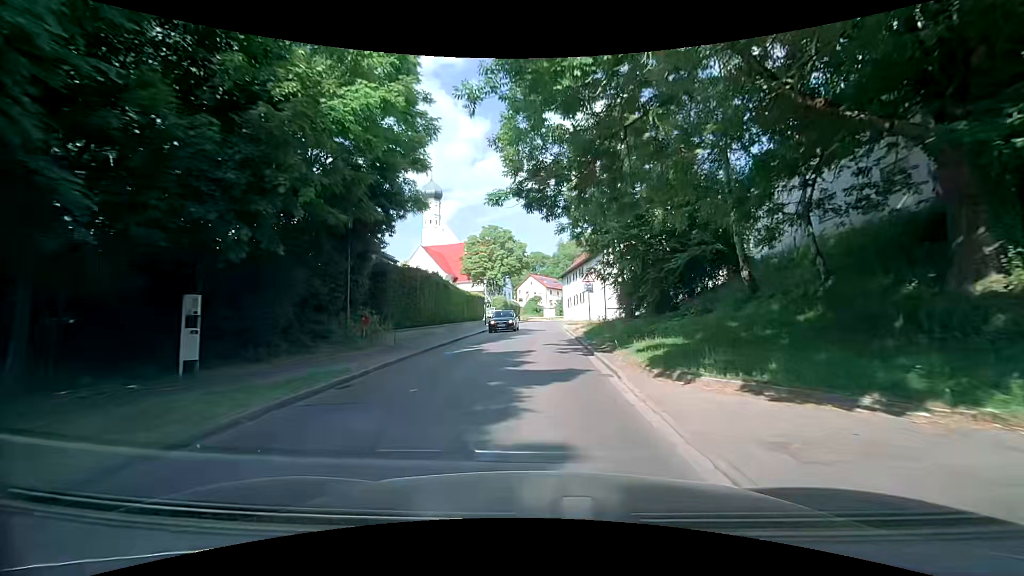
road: tertiary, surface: asphalt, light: Day
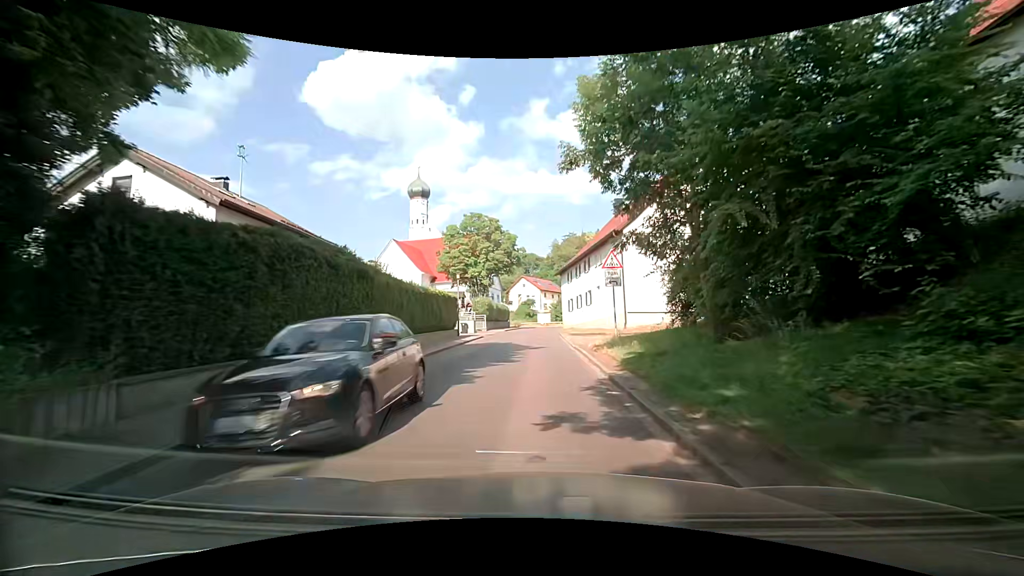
(+0.1, +12.8) m; 0°
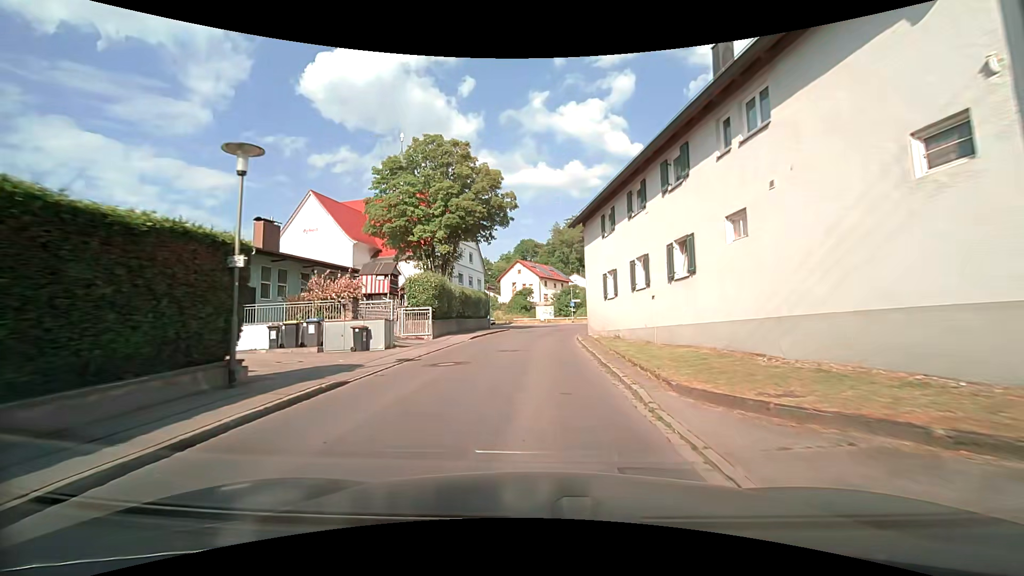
(+0.6, +25.6) m; +2°
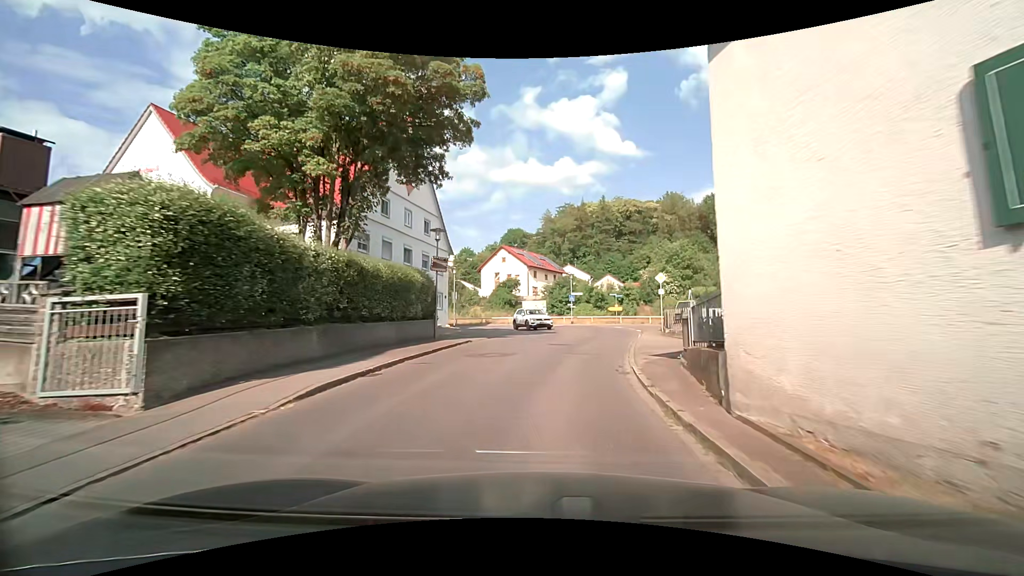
(-0.1, +18.1) m; 0°
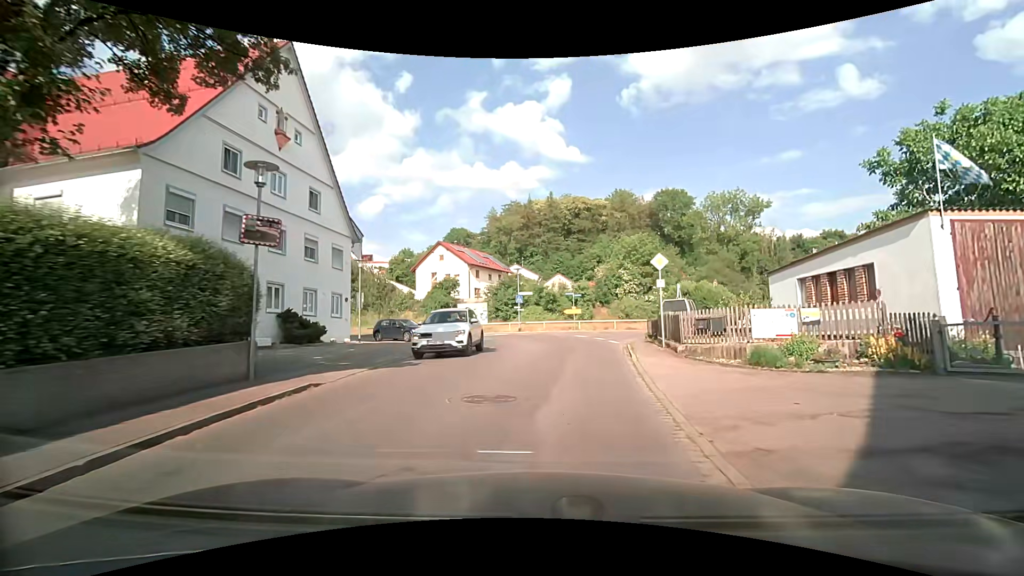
(+0.3, +10.4) m; +4°
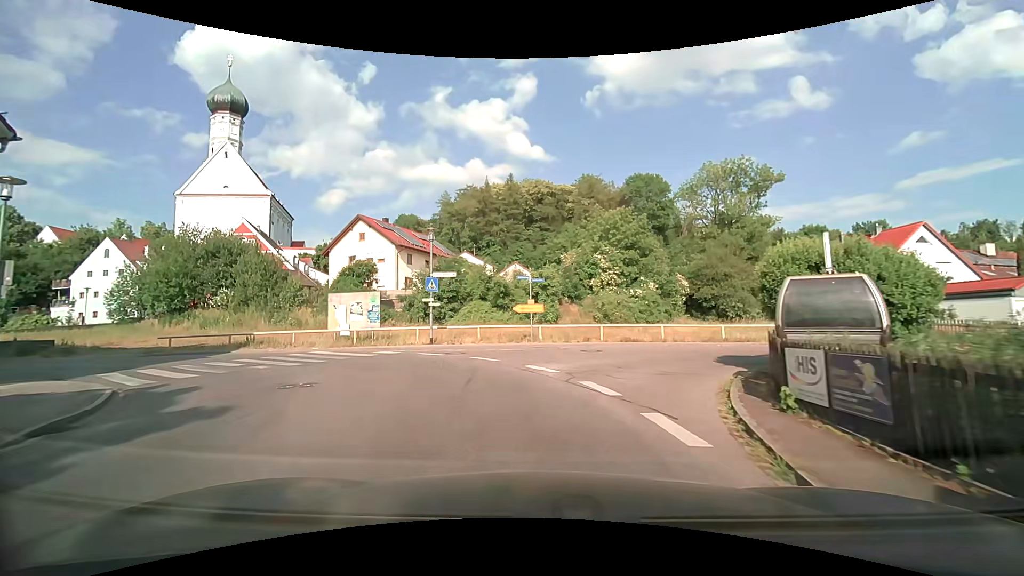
(+2.1, +17.5) m; +7°
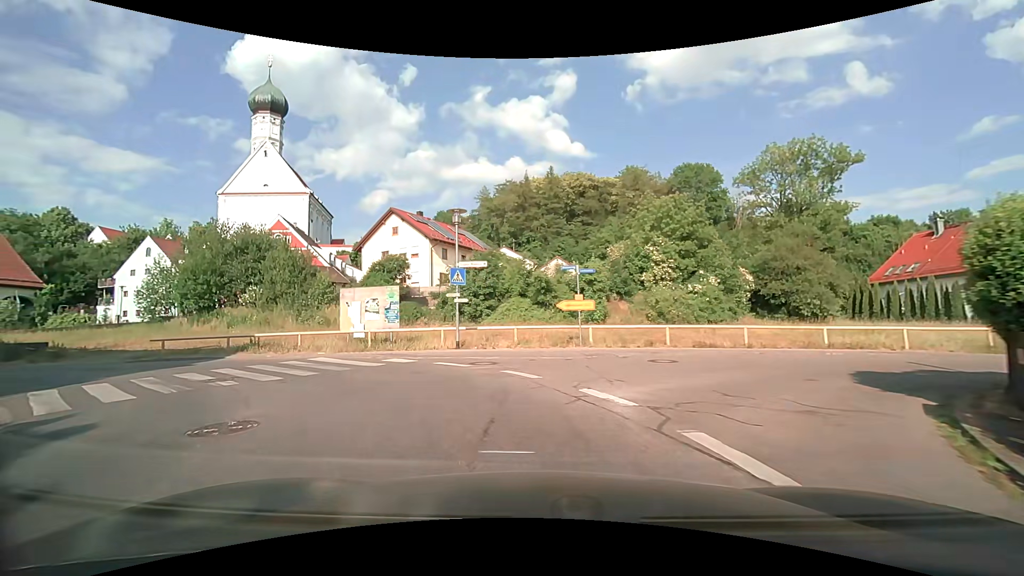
(-0.1, +4.0) m; -4°
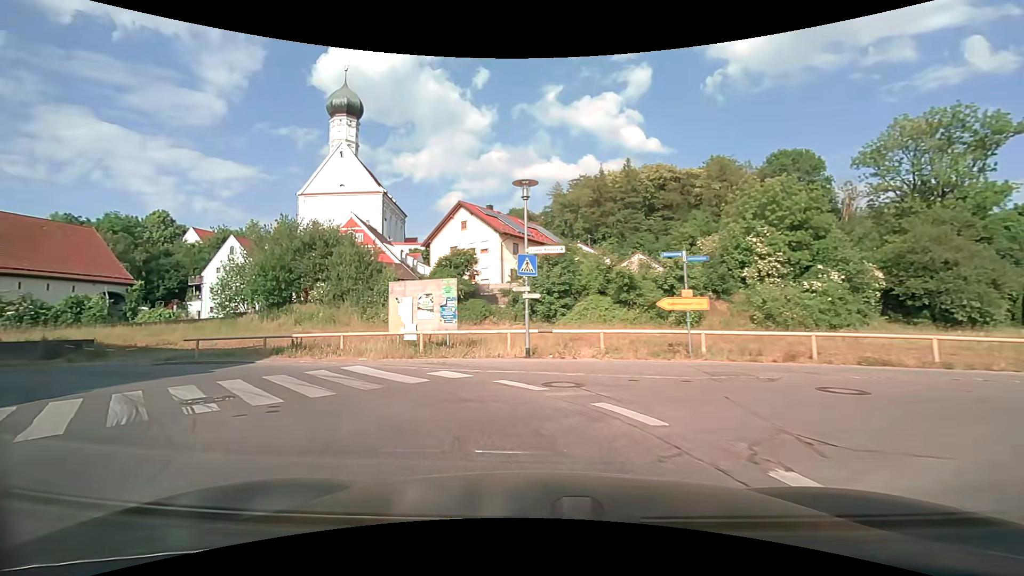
(-0.3, +3.9) m; -9°
